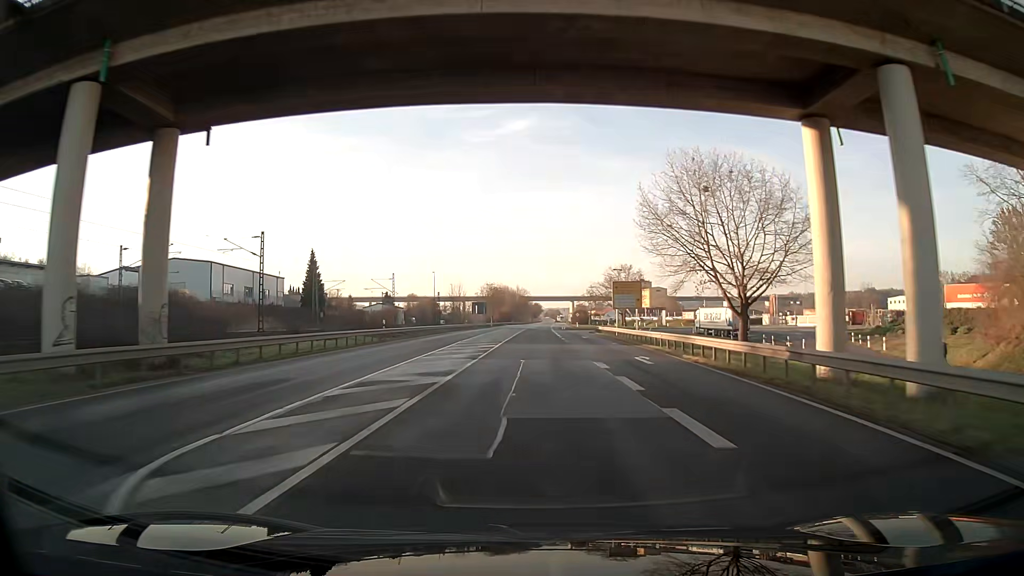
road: primary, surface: asphalt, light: Day
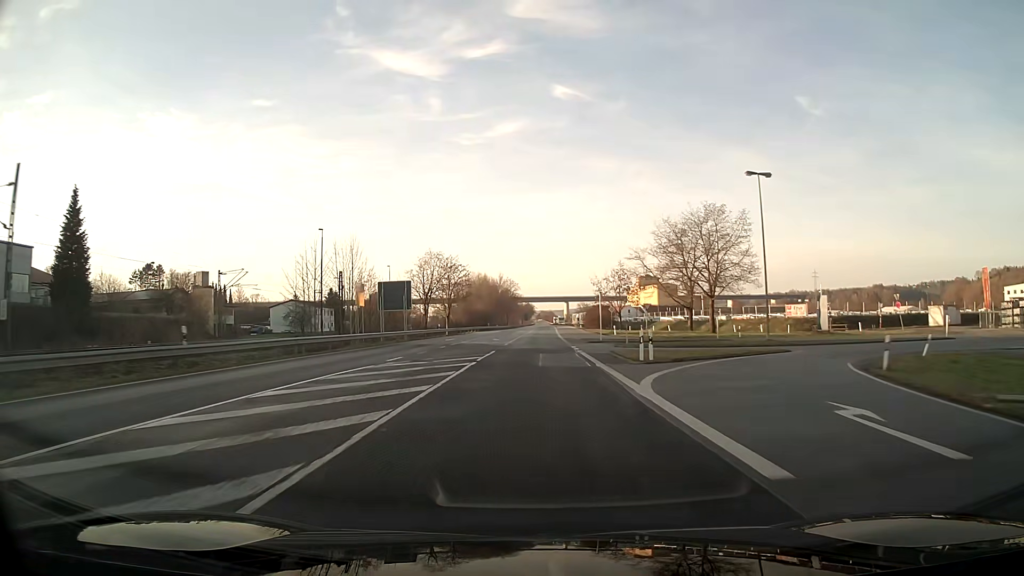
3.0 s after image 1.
(+0.2, +80.1) m; +1°
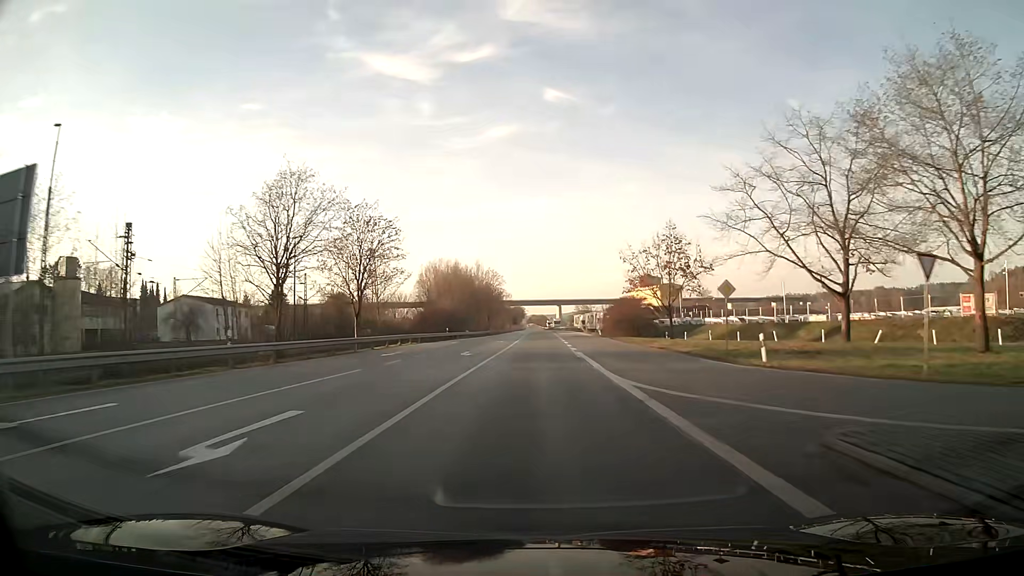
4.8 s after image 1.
(+0.3, +48.0) m; +1°
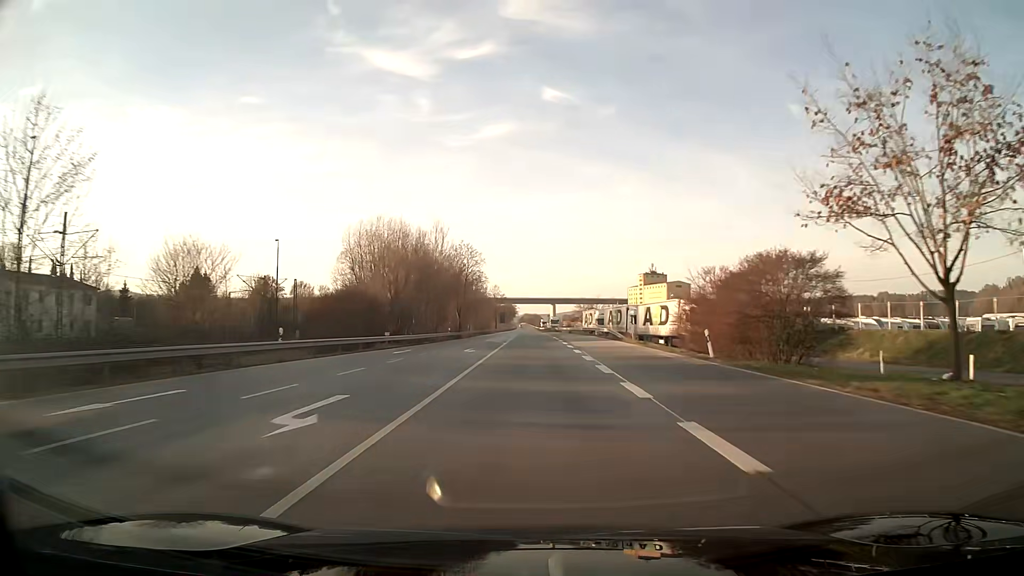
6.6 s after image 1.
(+0.2, +48.0) m; 0°
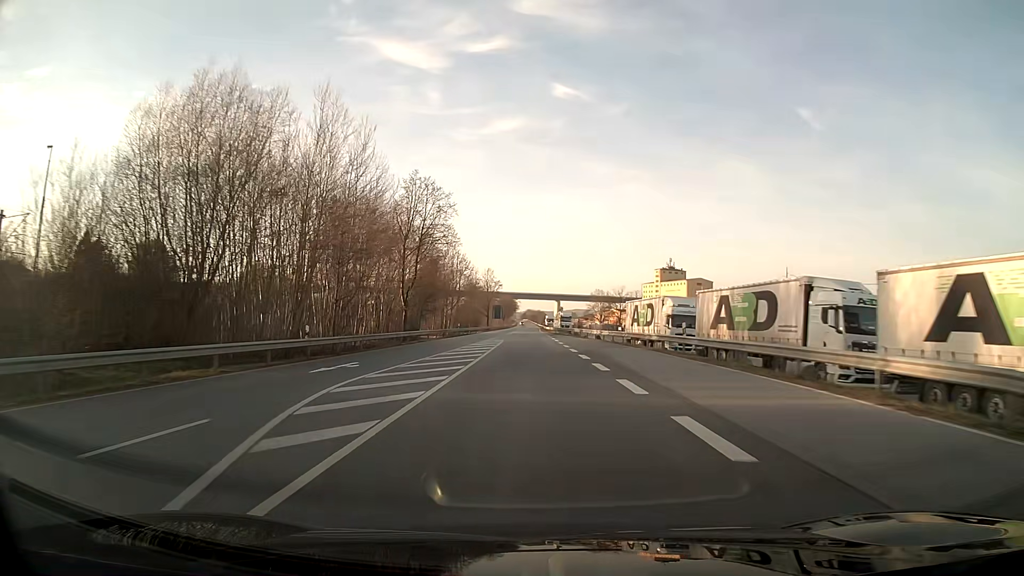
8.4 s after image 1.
(-0.1, +47.9) m; 0°
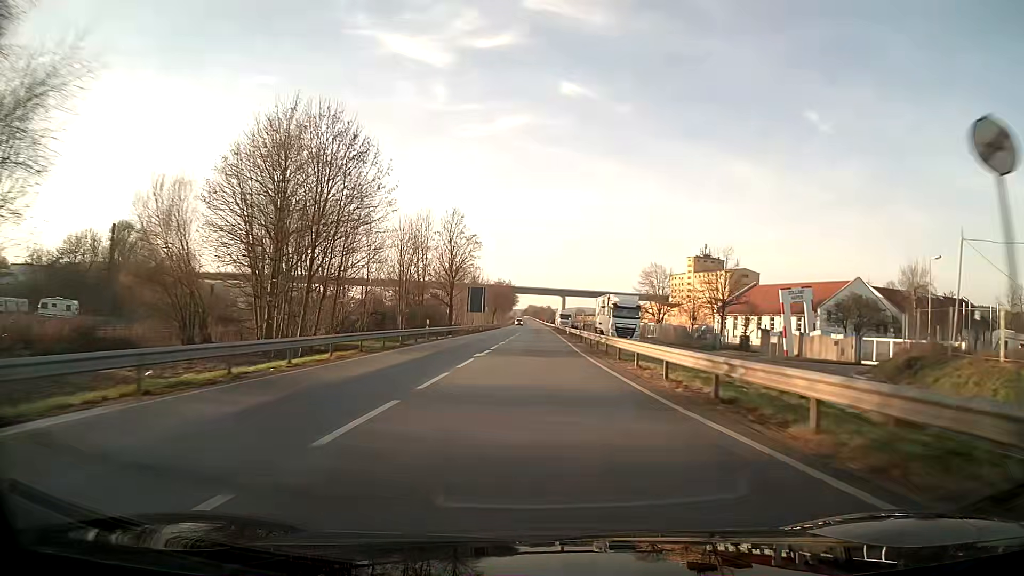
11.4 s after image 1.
(-0.5, +79.8) m; 0°
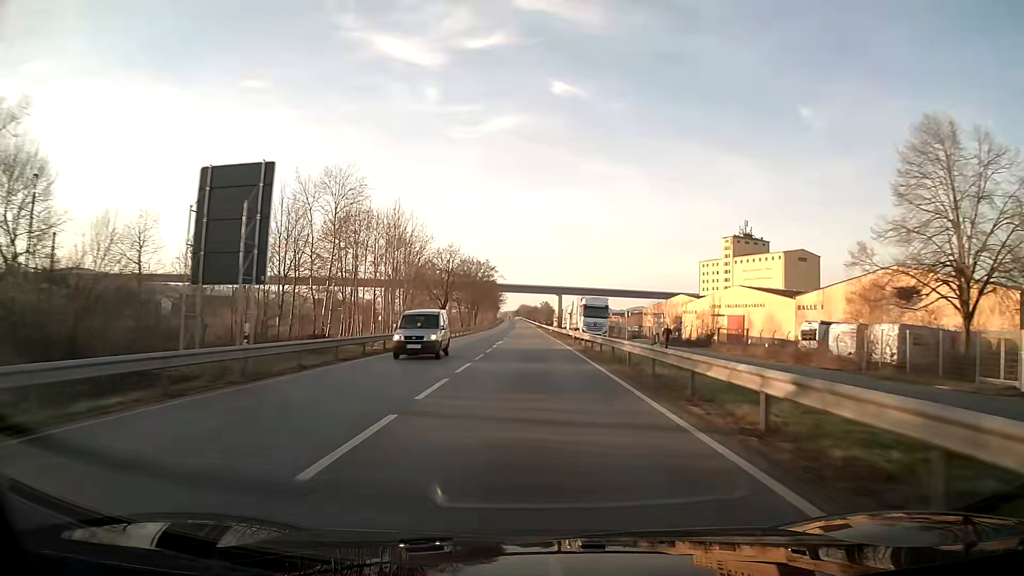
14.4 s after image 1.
(+0.6, +79.9) m; 0°
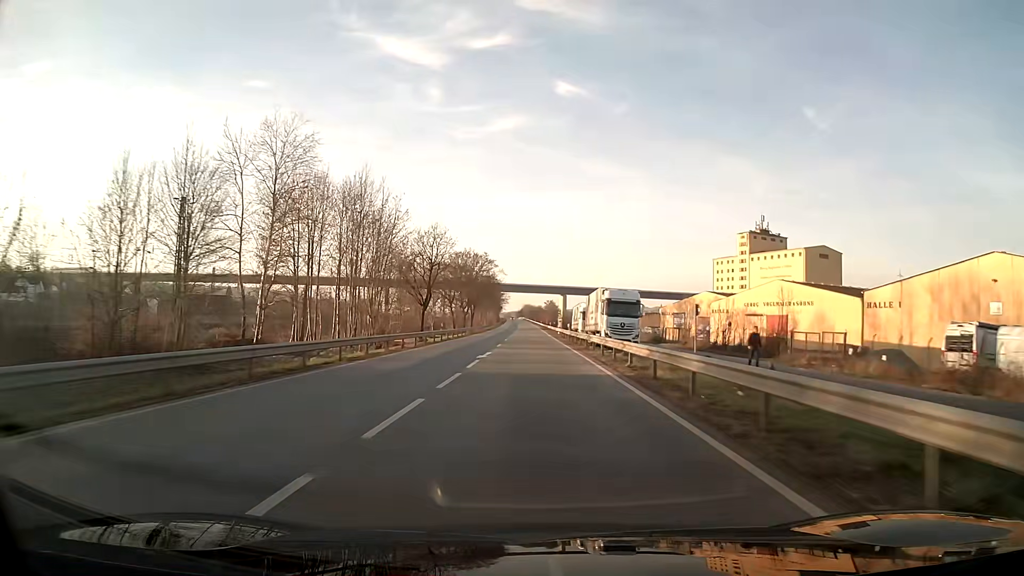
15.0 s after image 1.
(-0.1, +16.0) m; 0°
